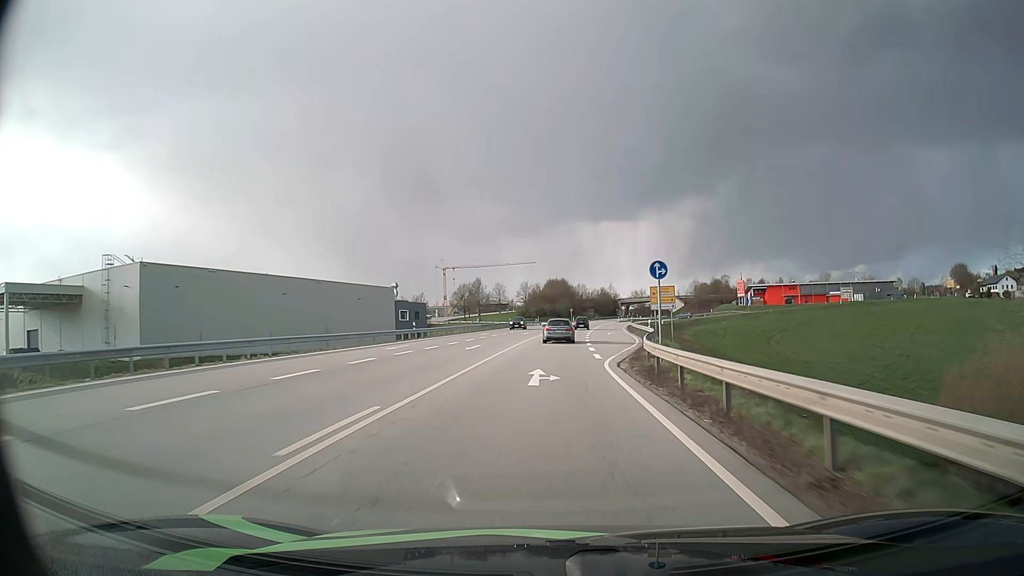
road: primary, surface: asphalt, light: Day
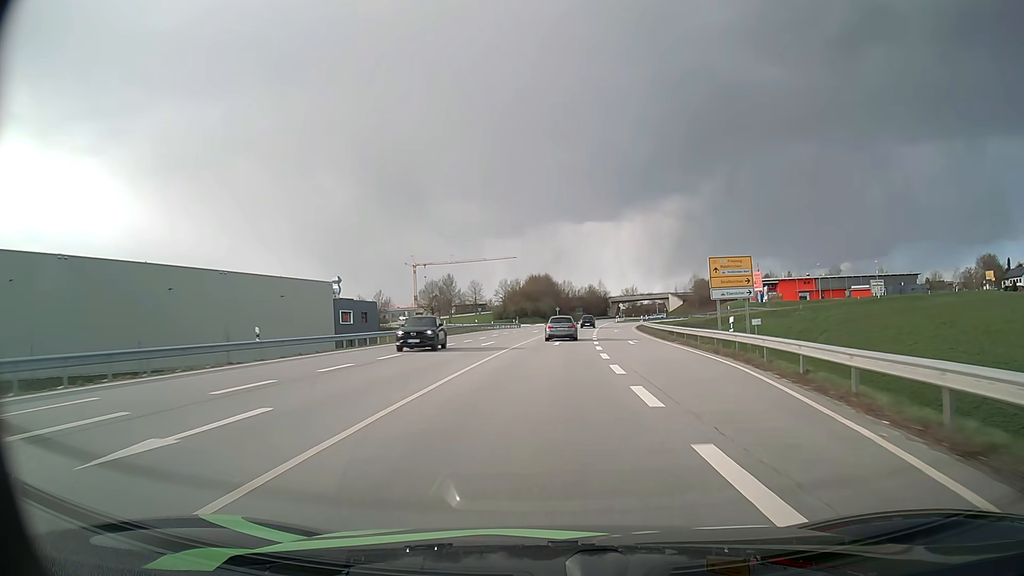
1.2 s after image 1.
(+0.3, +27.1) m; +1°
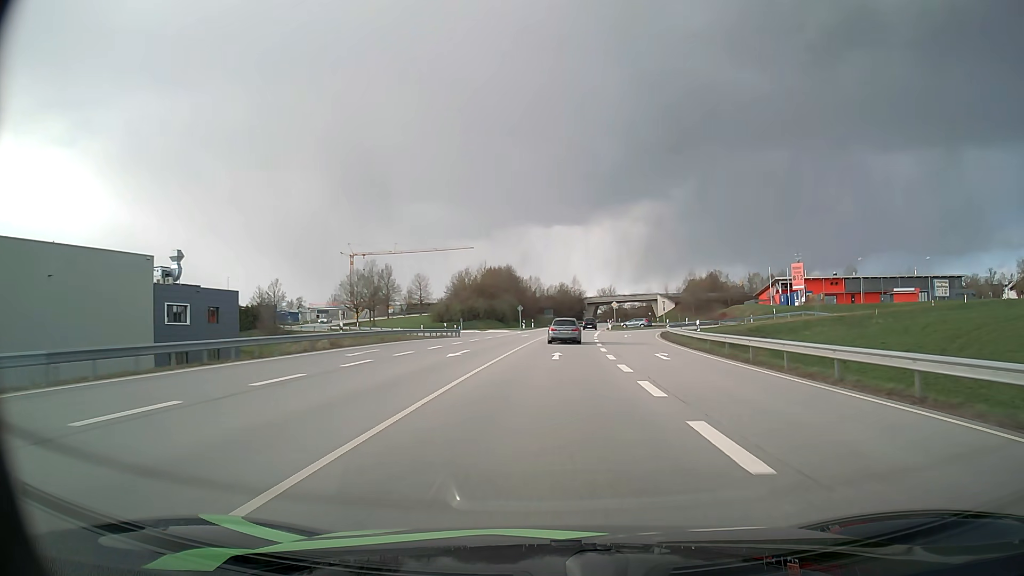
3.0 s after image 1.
(+0.8, +40.7) m; +3°
(0, +10) (0, +20) (+1, +30) (+1, +40) (+2, +50) (+2, +60) (+3, +70) (+4, +80) (+5, +90) (+6, +100) m
